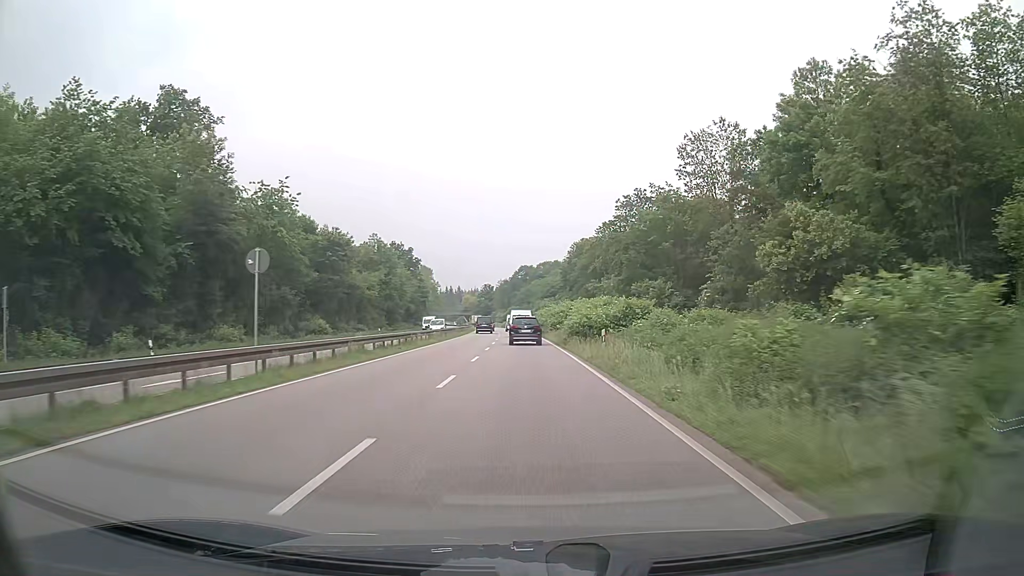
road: trunk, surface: asphalt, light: Day
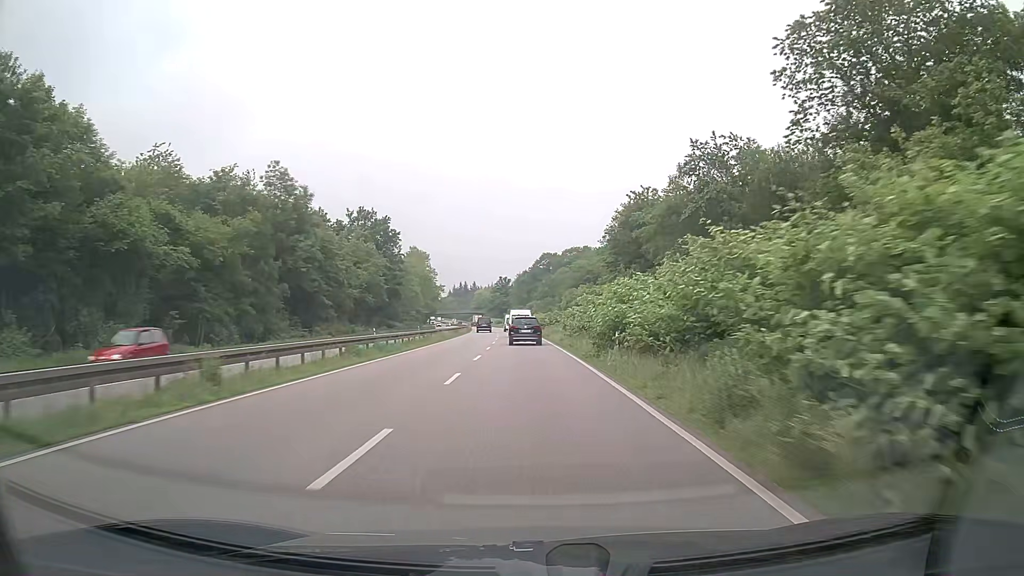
(-1.1, +53.6) m; -2°
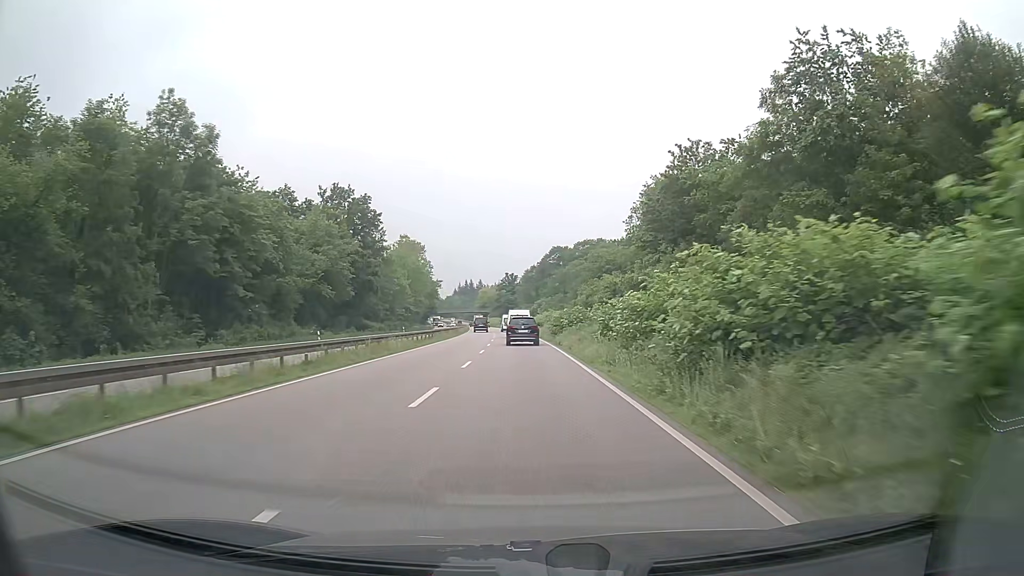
(0.0, +21.9) m; -1°
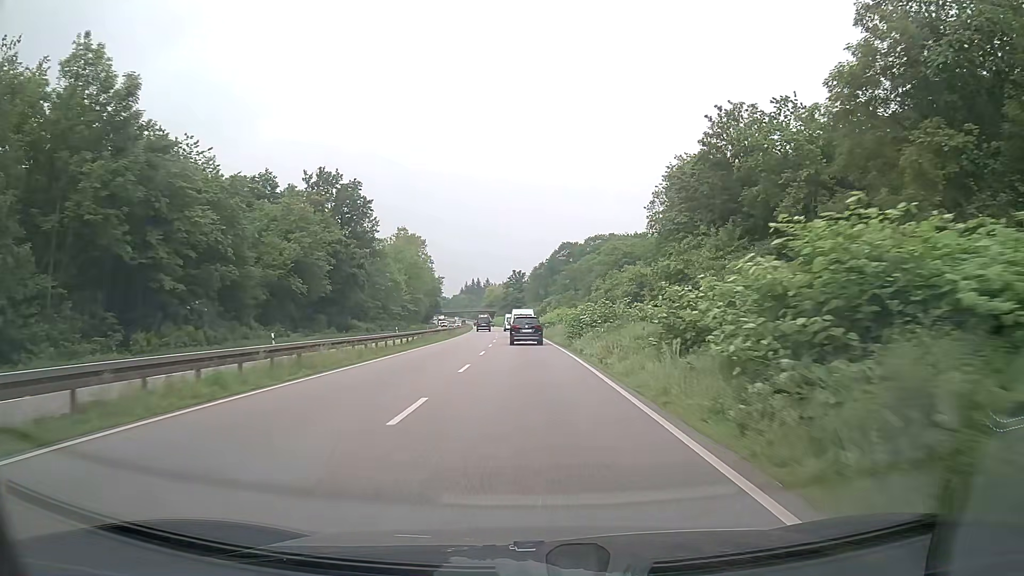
(-0.1, +11.0) m; -1°
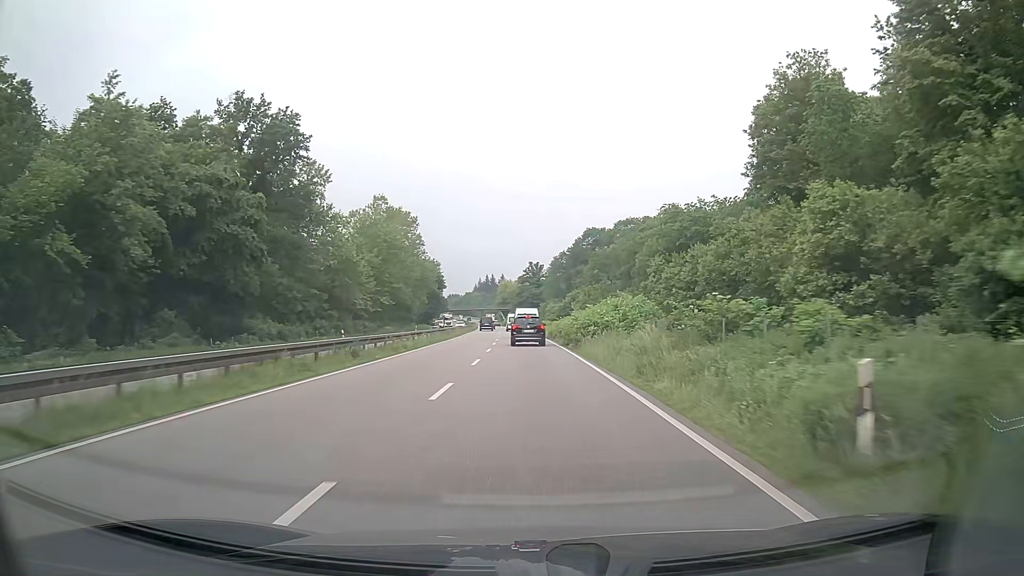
(-0.5, +33.4) m; -2°
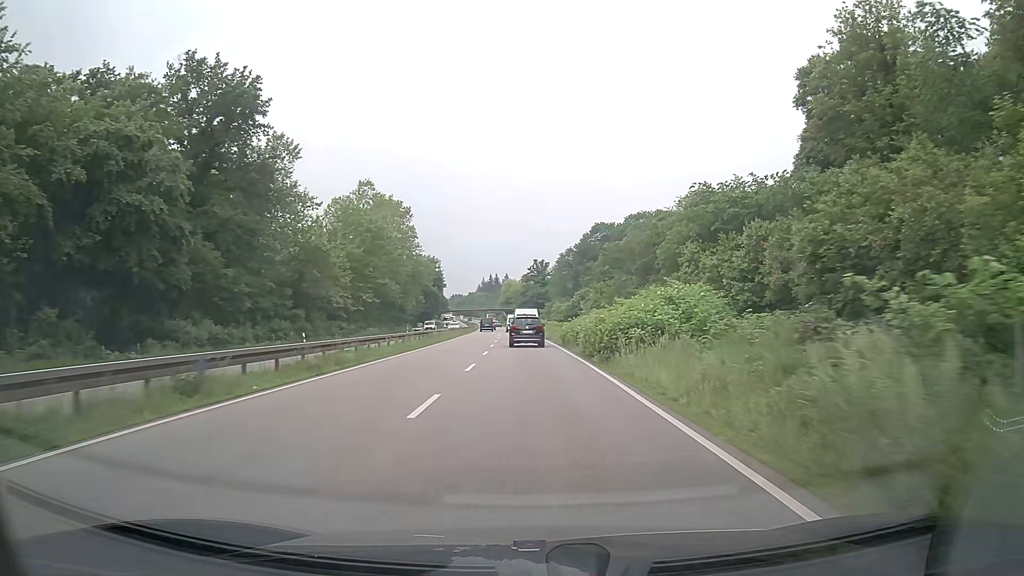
(0.0, +11.2) m; 0°
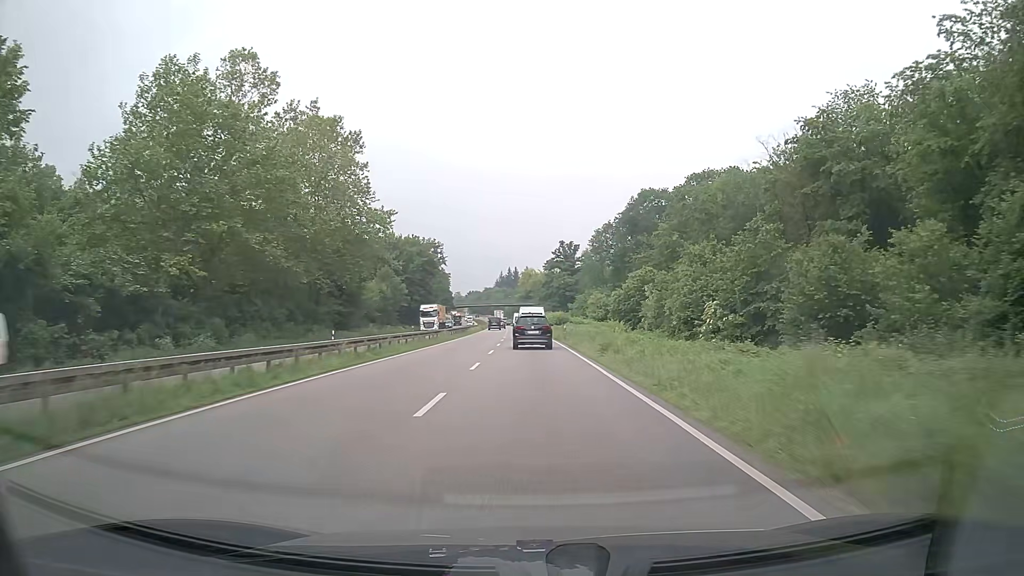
(-0.9, +45.2) m; -2°
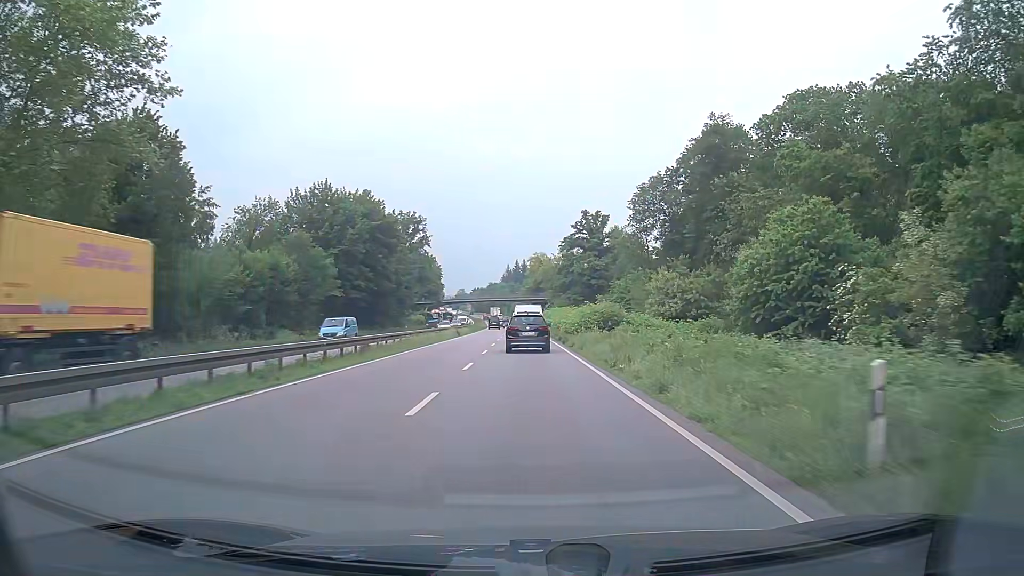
(-0.5, +45.1) m; -1°
(0, +10) (0, +20) (0, +30) (0, +40) (-1, +50) (-1, +60) (-1, +70) (-1, +80) (-1, +90) (-2, +100) m
